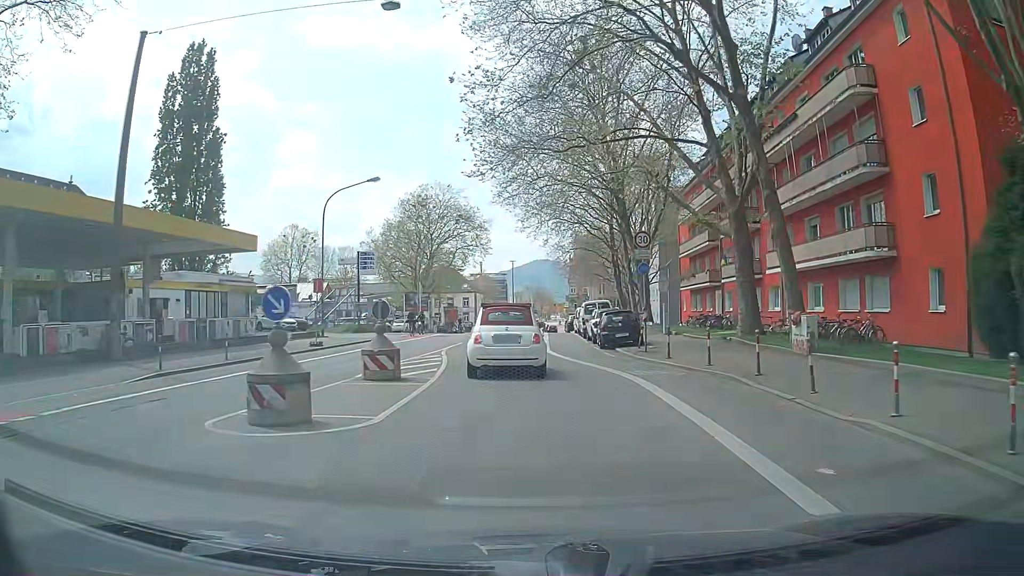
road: secondary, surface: asphalt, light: Day
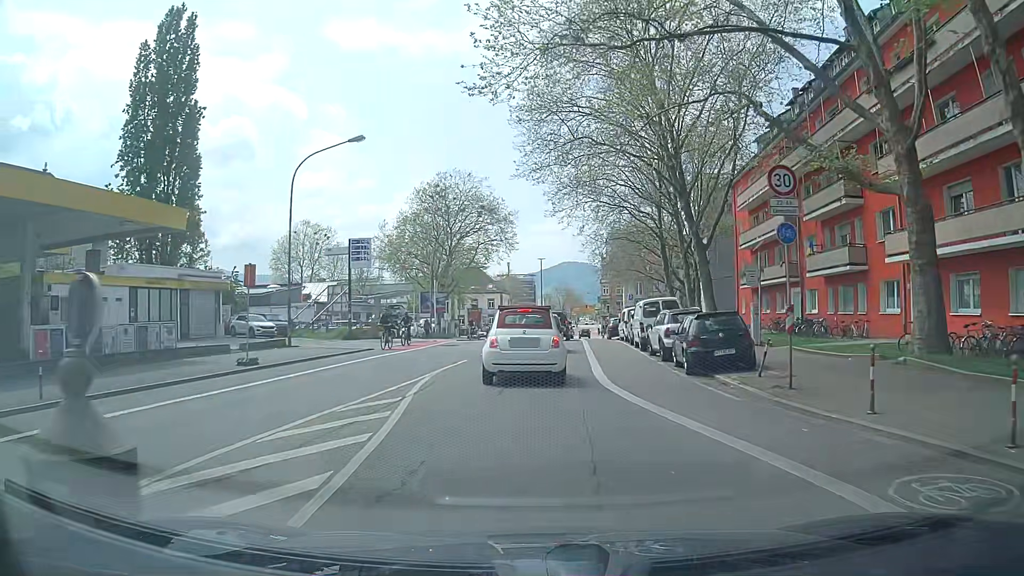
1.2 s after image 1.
(-0.2, +10.4) m; -3°
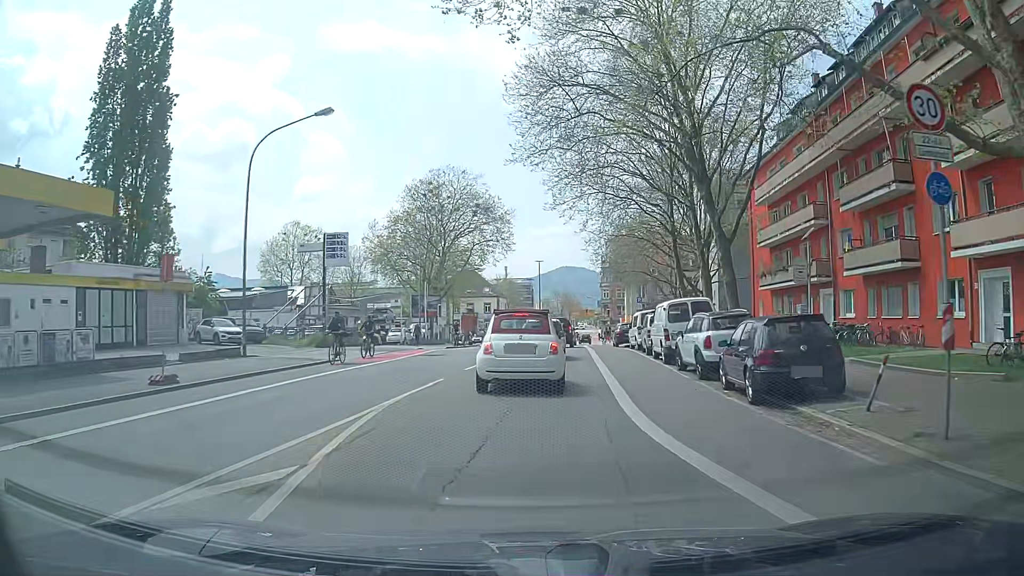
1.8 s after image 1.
(0.0, +5.0) m; 0°
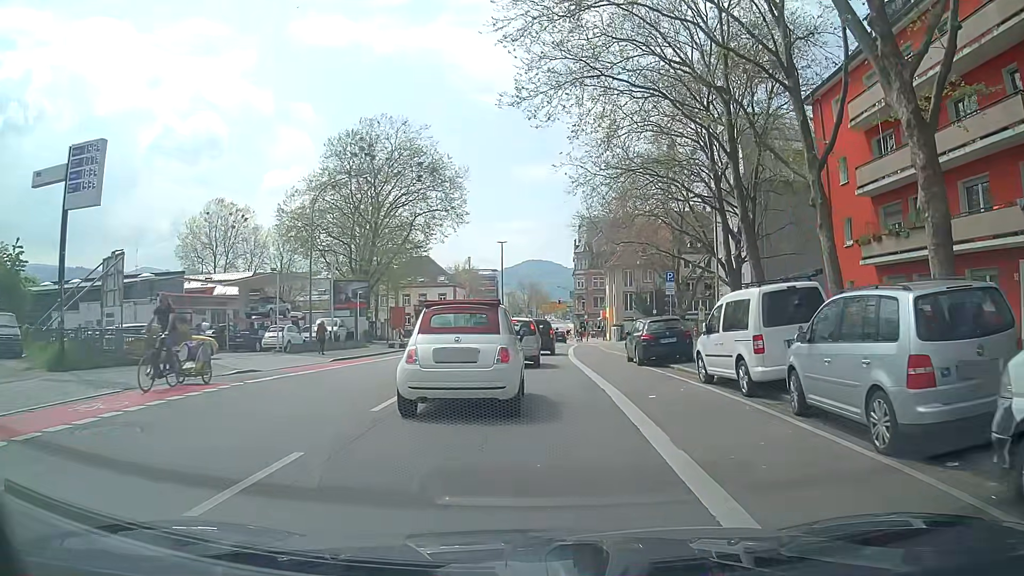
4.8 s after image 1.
(+0.7, +20.3) m; +4°
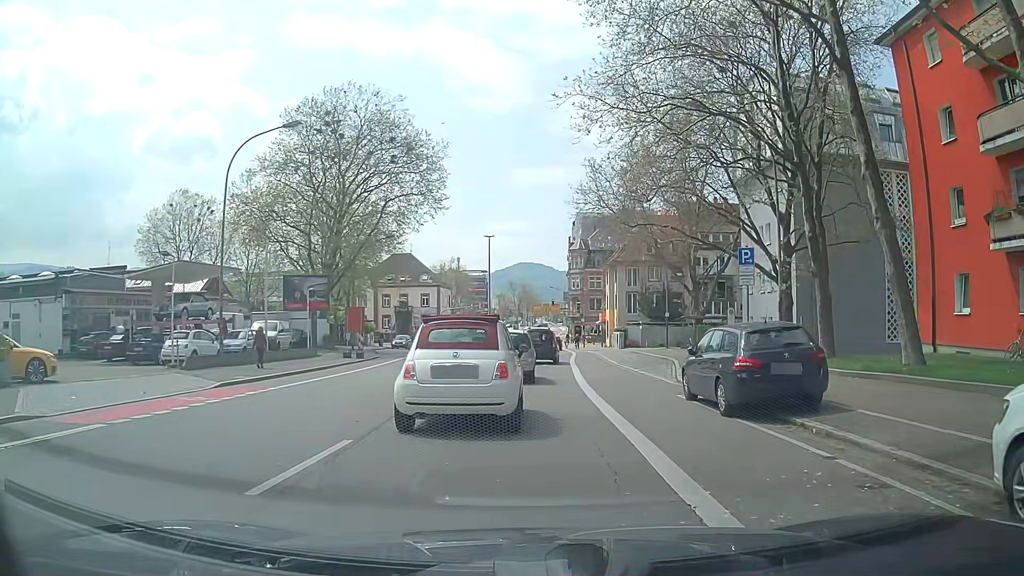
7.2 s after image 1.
(-0.1, +10.1) m; +1°
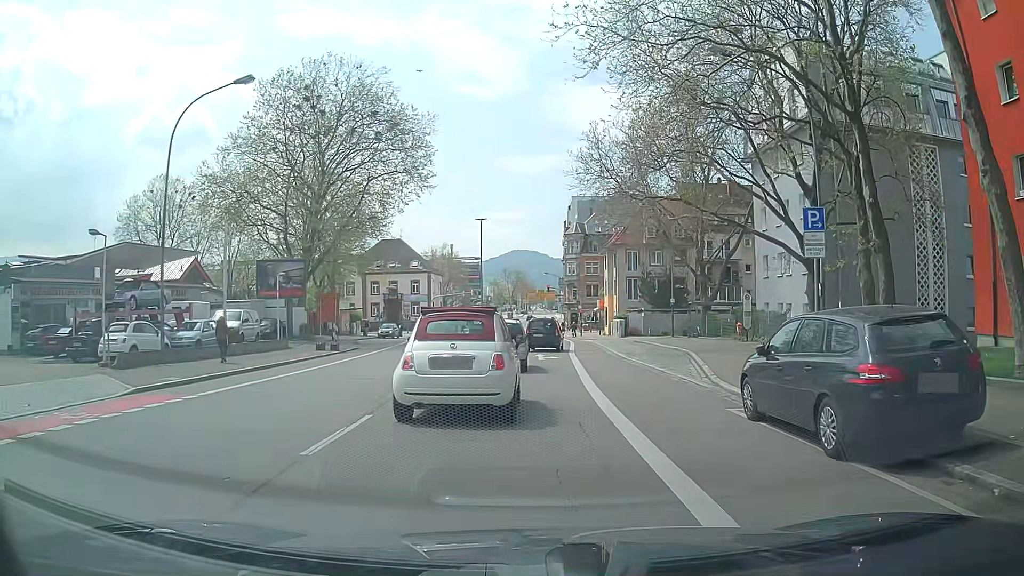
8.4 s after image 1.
(-0.1, +4.4) m; 0°
